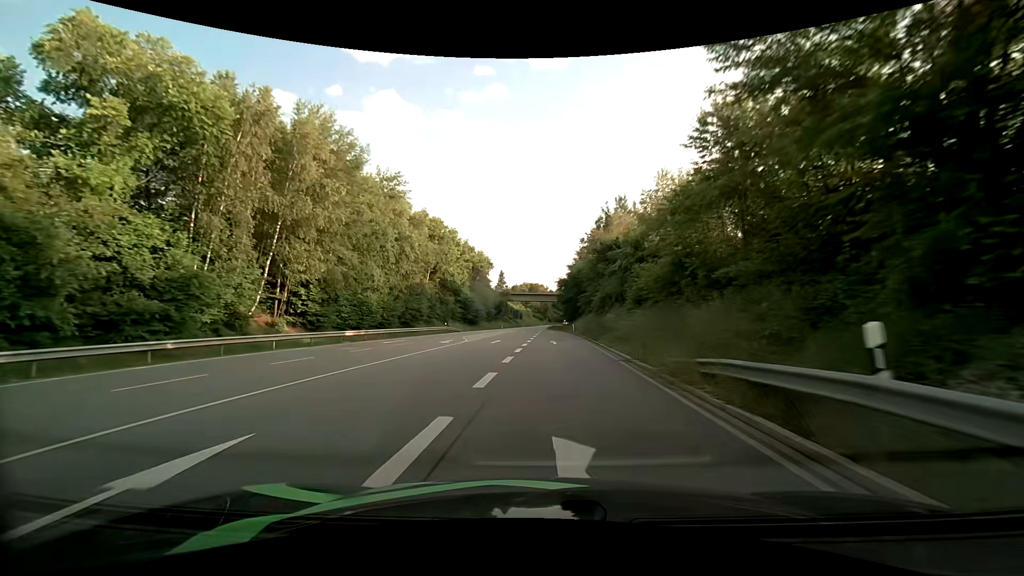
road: primary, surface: asphalt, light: Day
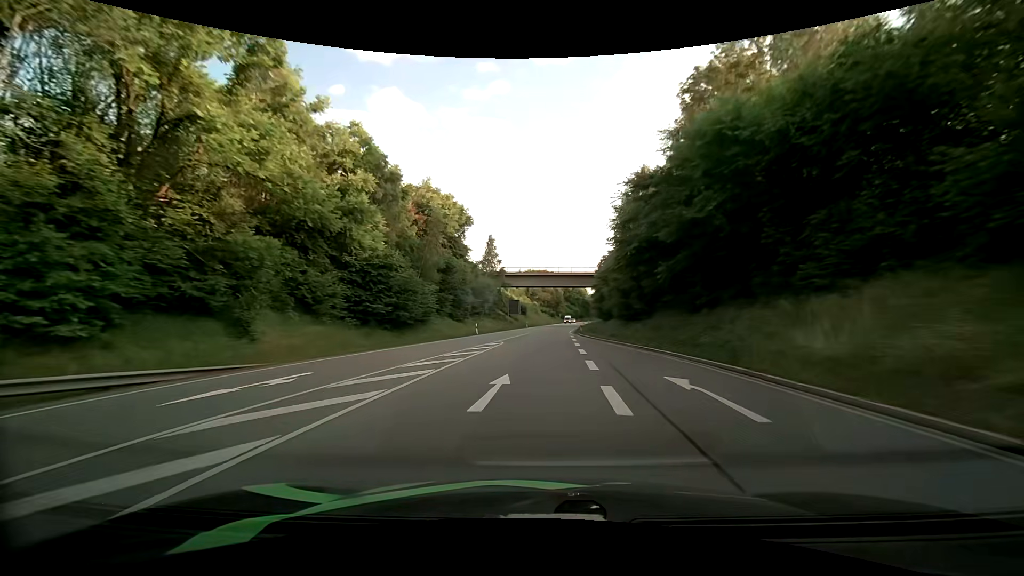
(-1.2, +57.6) m; -1°
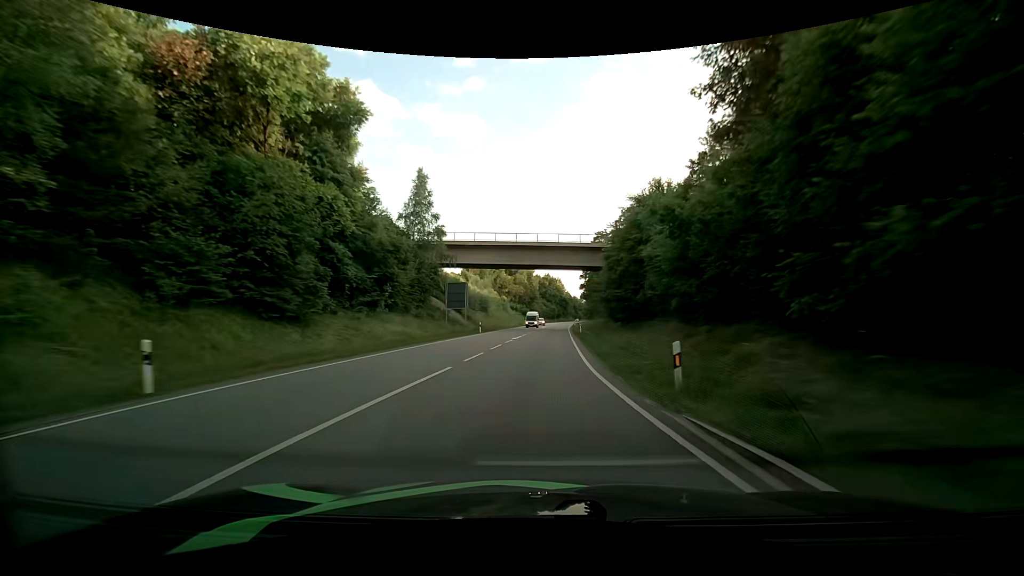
(+1.0, +38.5) m; +3°
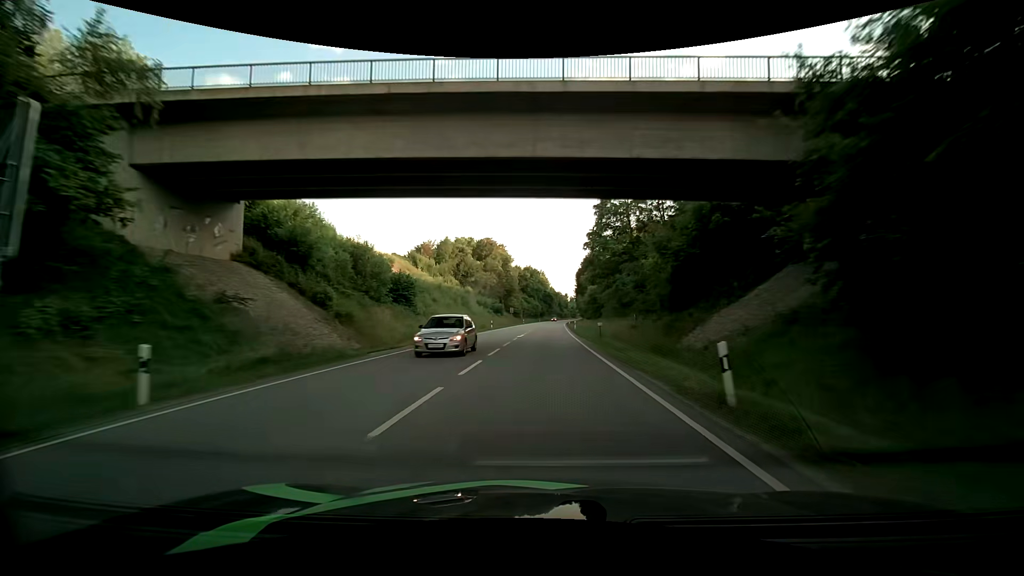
(+1.0, +40.4) m; +2°
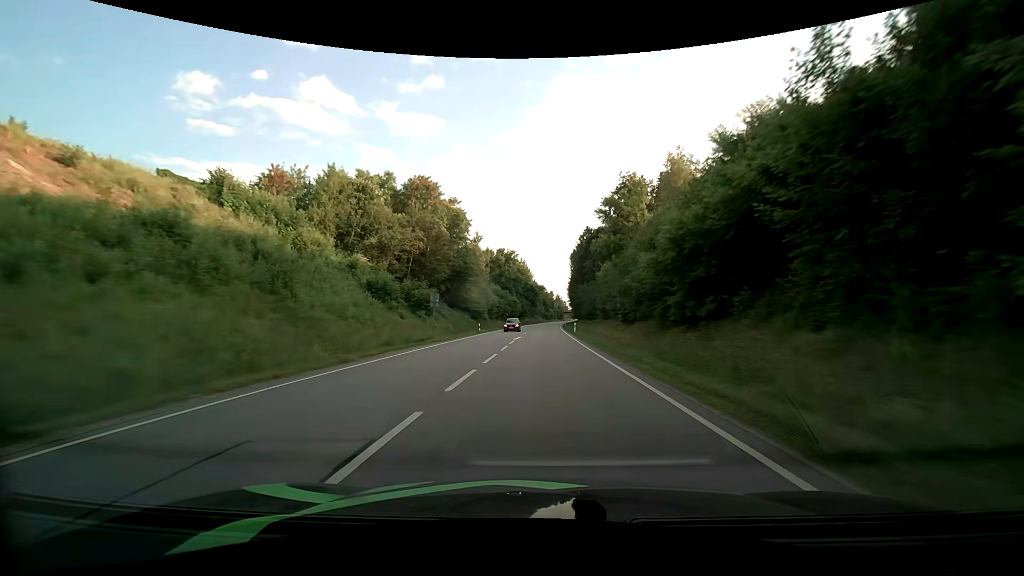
(+0.9, +56.6) m; +2°
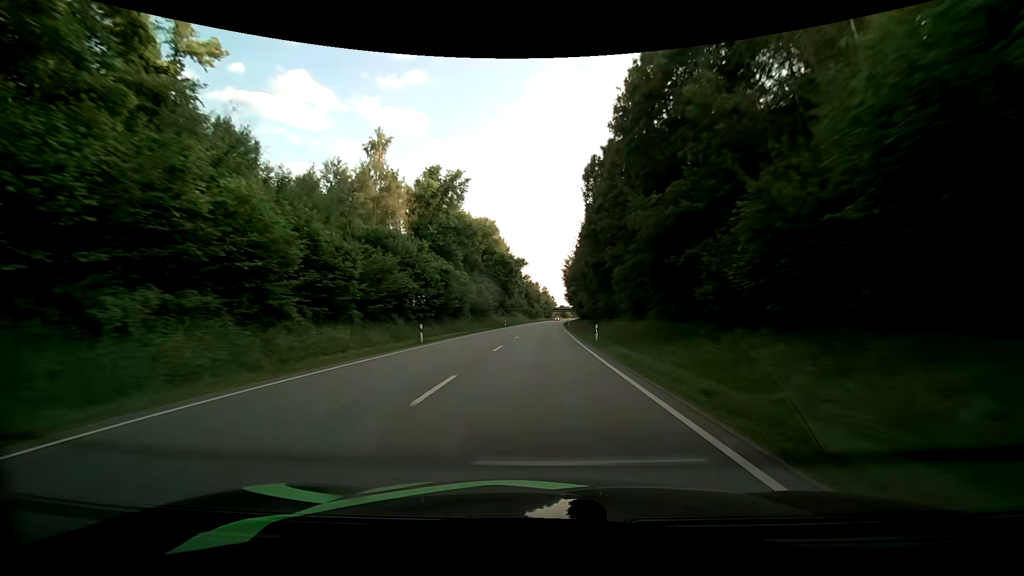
(+1.4, +74.1) m; +1°
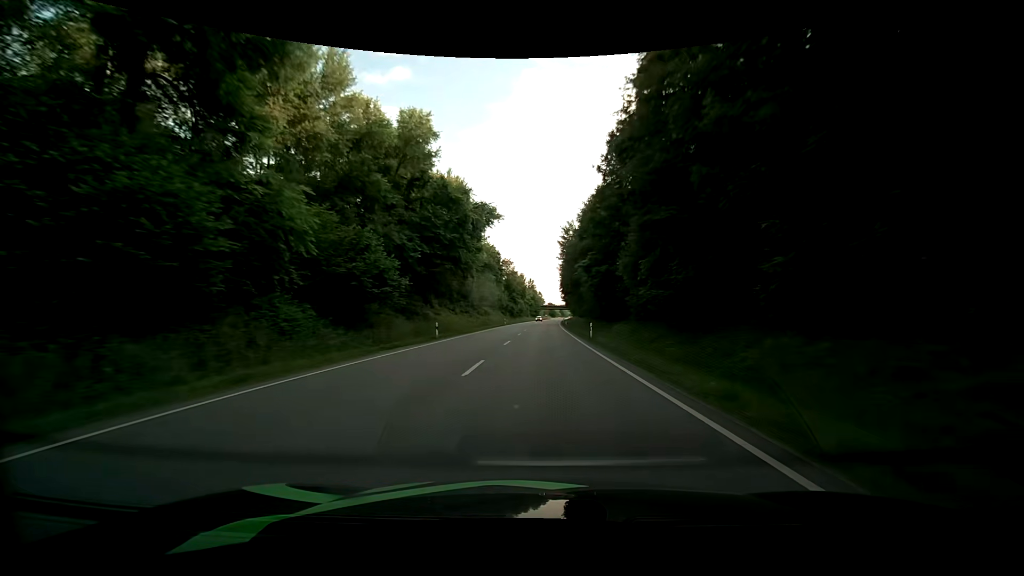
(+0.7, +45.7) m; +2°
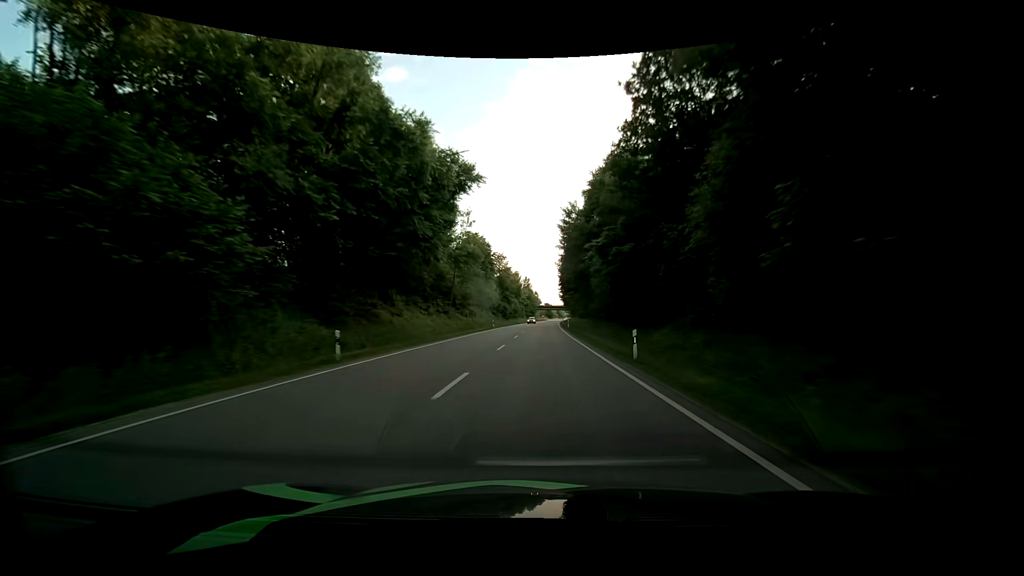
(+0.2, +15.3) m; +1°
(0, +10) (0, +20) (0, +30) (0, +40) (+1, +50) (+1, +60) (+1, +70) (+1, +80) (+2, +90) (+2, +100) m
